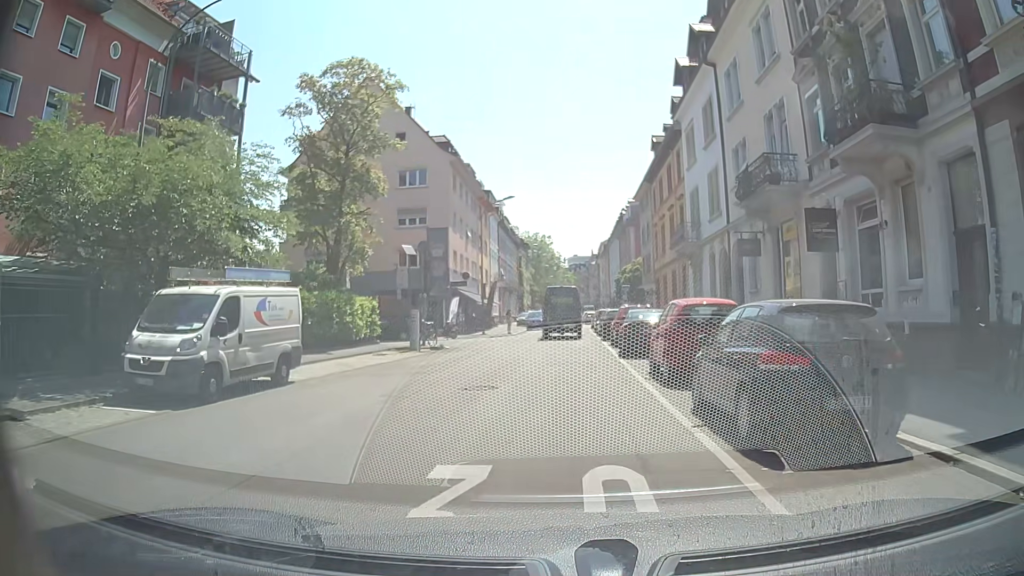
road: residential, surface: asphalt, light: Day
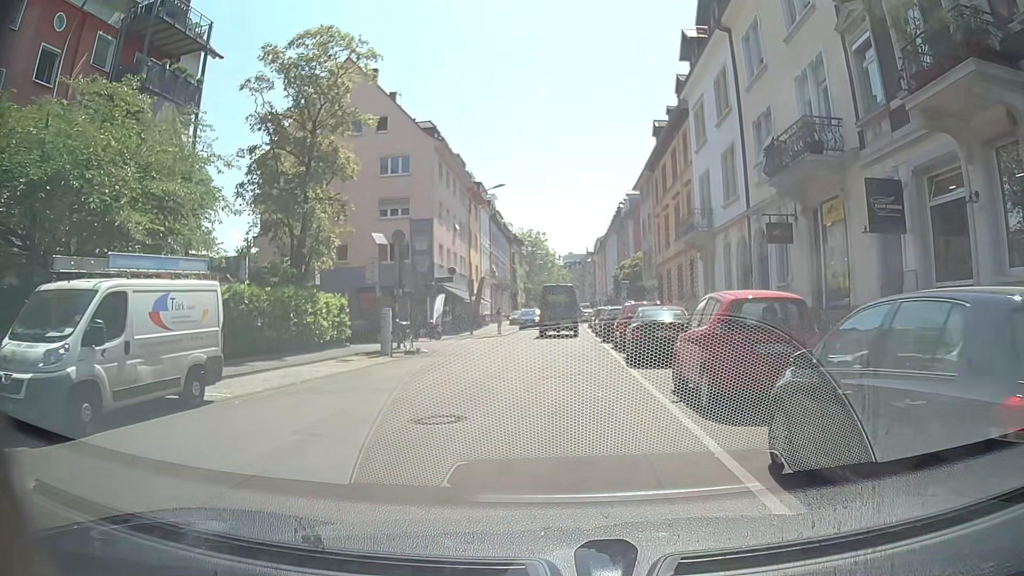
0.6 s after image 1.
(-0.1, +3.8) m; -1°
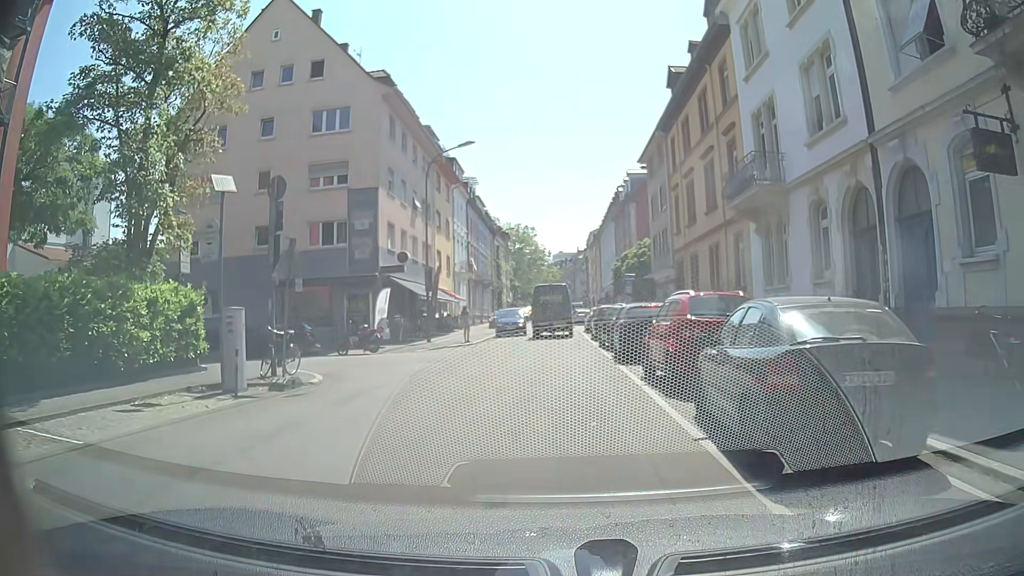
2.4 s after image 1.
(+0.2, +10.9) m; +1°
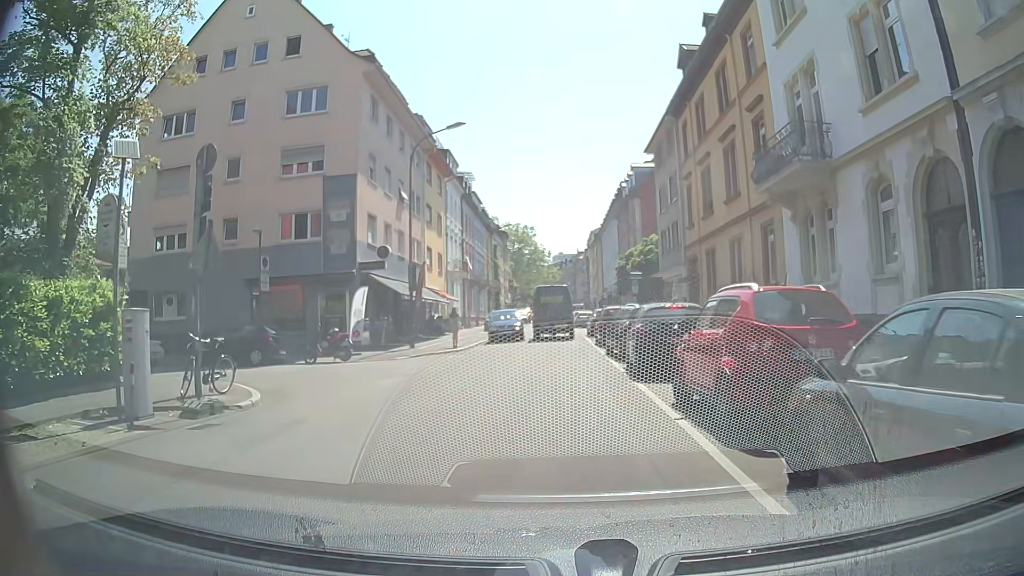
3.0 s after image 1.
(0.0, +3.5) m; 0°
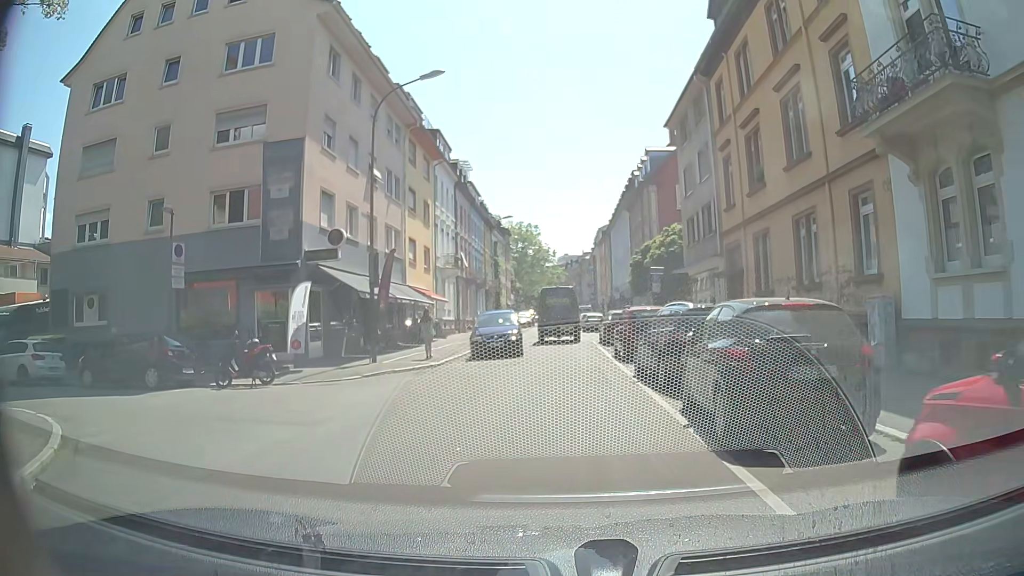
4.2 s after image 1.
(0.0, +6.6) m; 0°
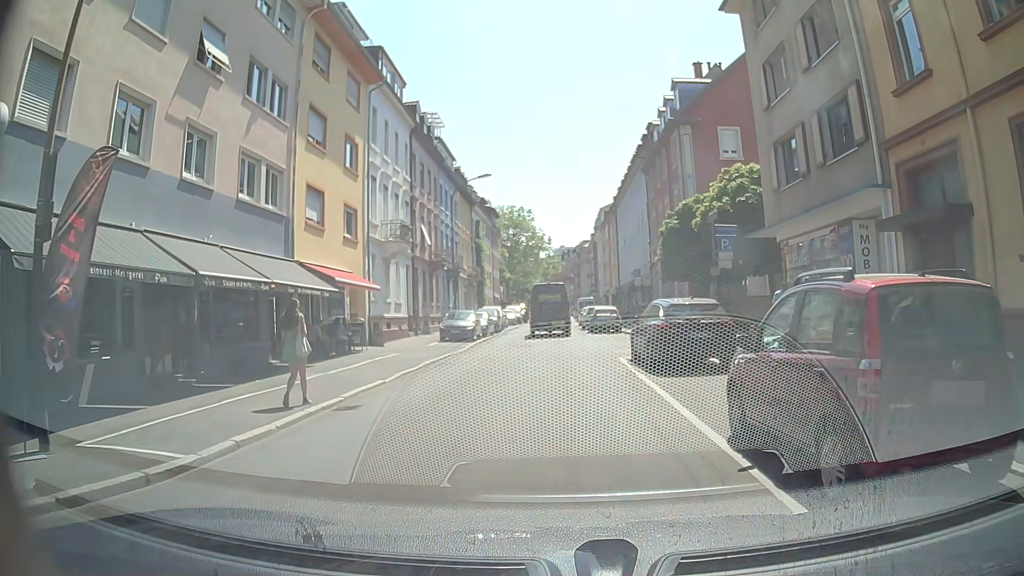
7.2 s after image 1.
(-0.1, +14.7) m; -1°
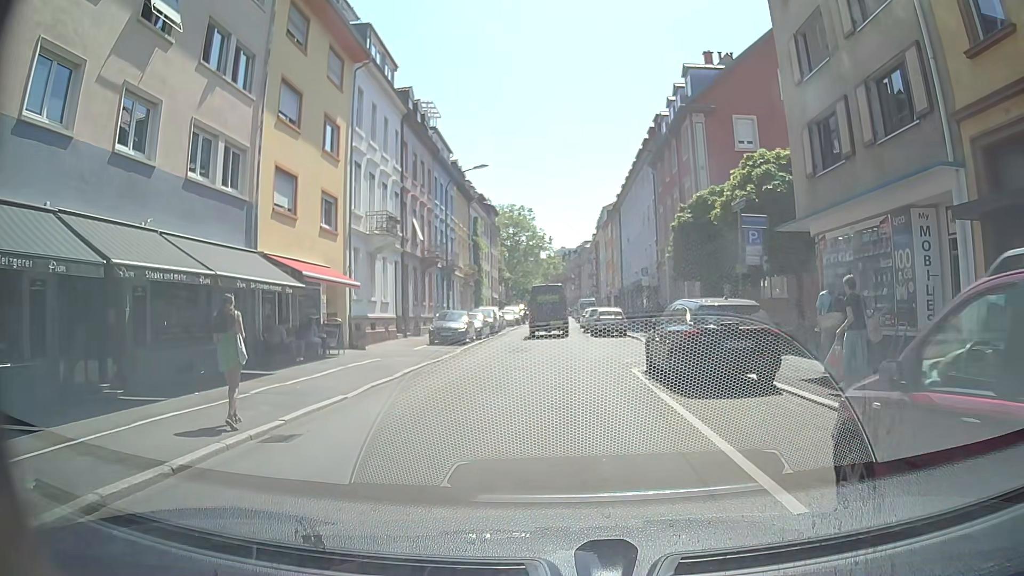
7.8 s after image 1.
(0.0, +2.8) m; +1°
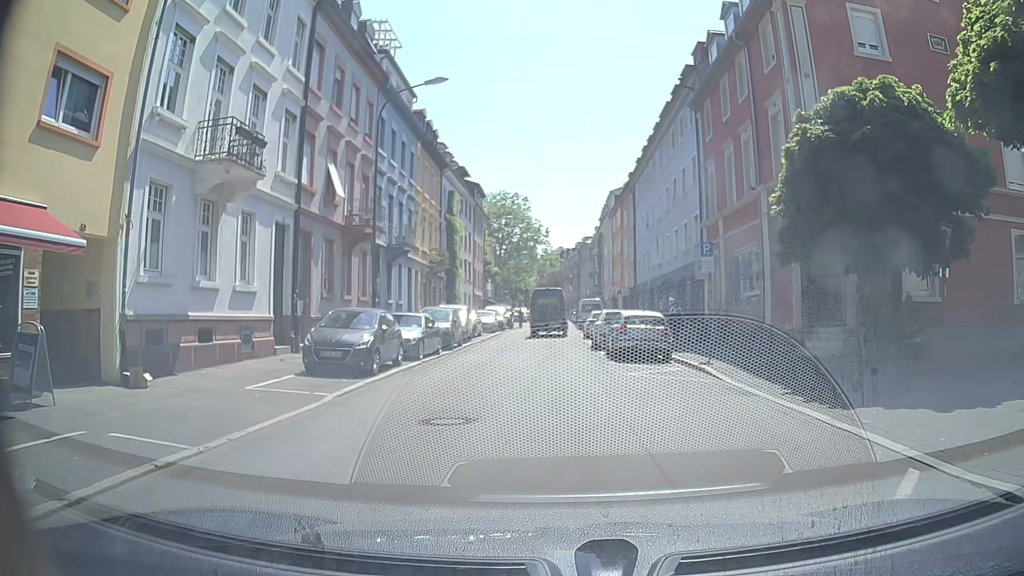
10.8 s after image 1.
(0.0, +14.4) m; 0°
(0, +10) (0, +20) (0, +30) (0, +40) (0, +50) (-1, +60) (-1, +70) (-1, +80) (-1, +90) (-1, +100) m
